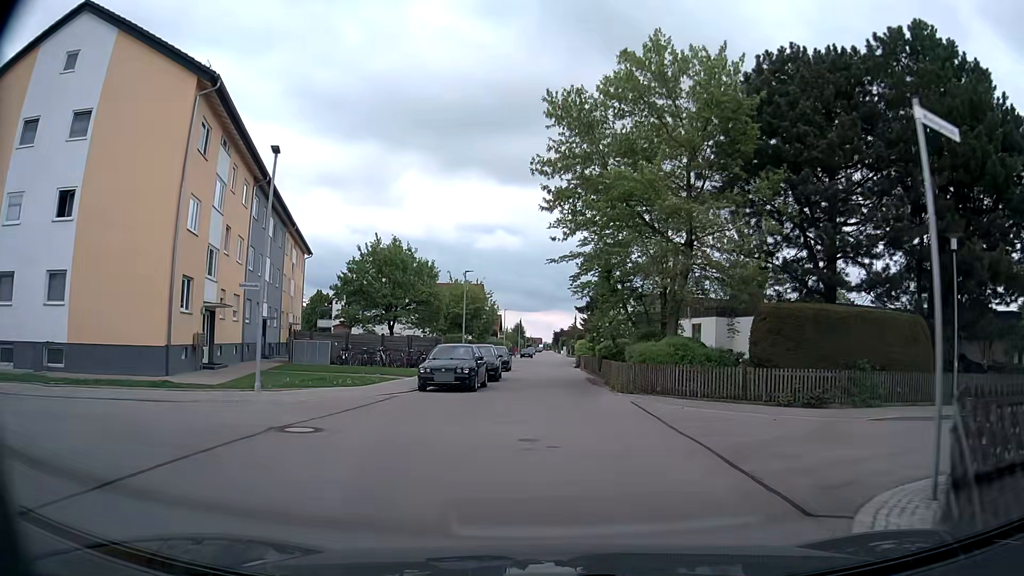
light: Day
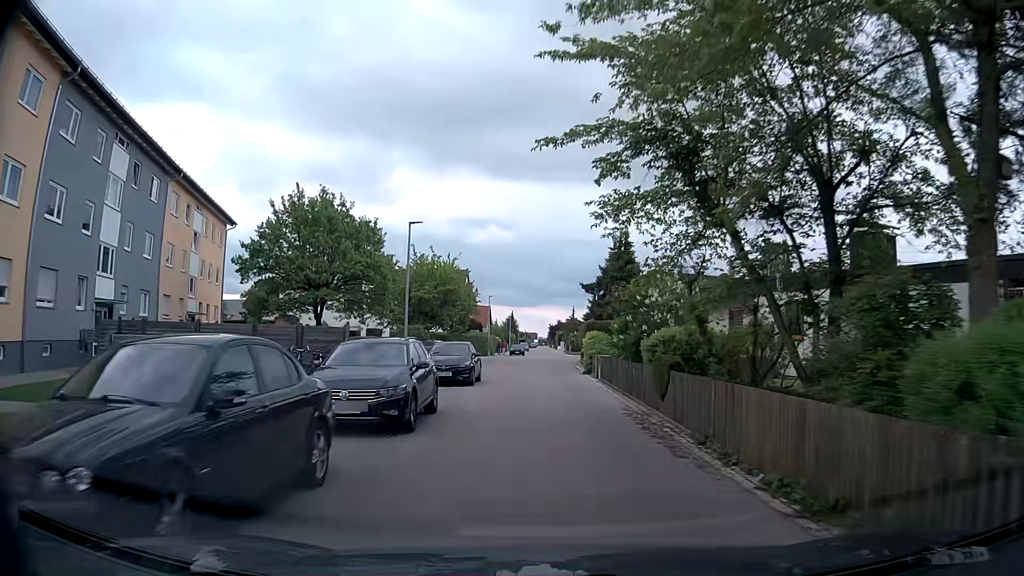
(+0.2, +16.9) m; 0°
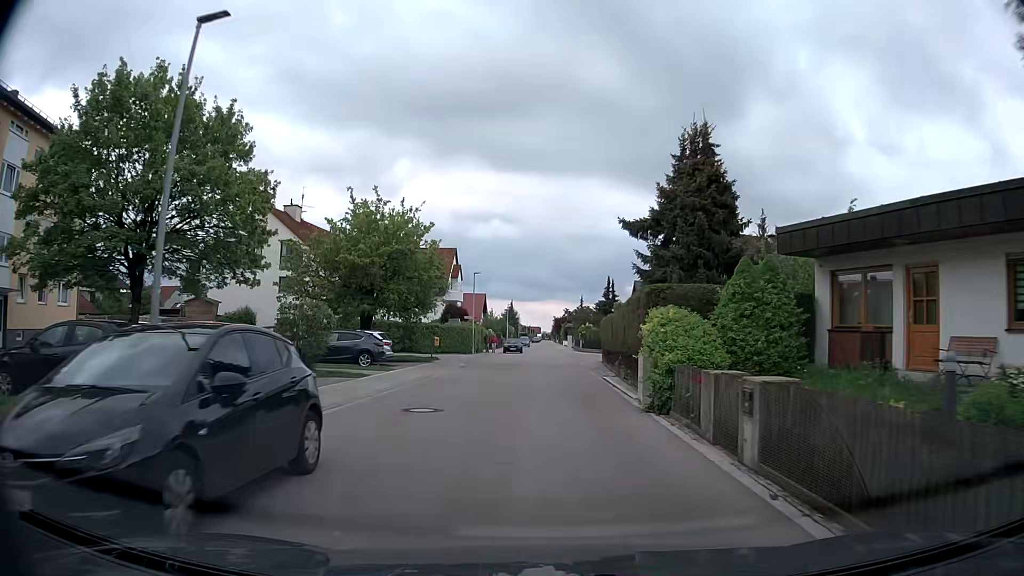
(0.0, +18.6) m; 0°
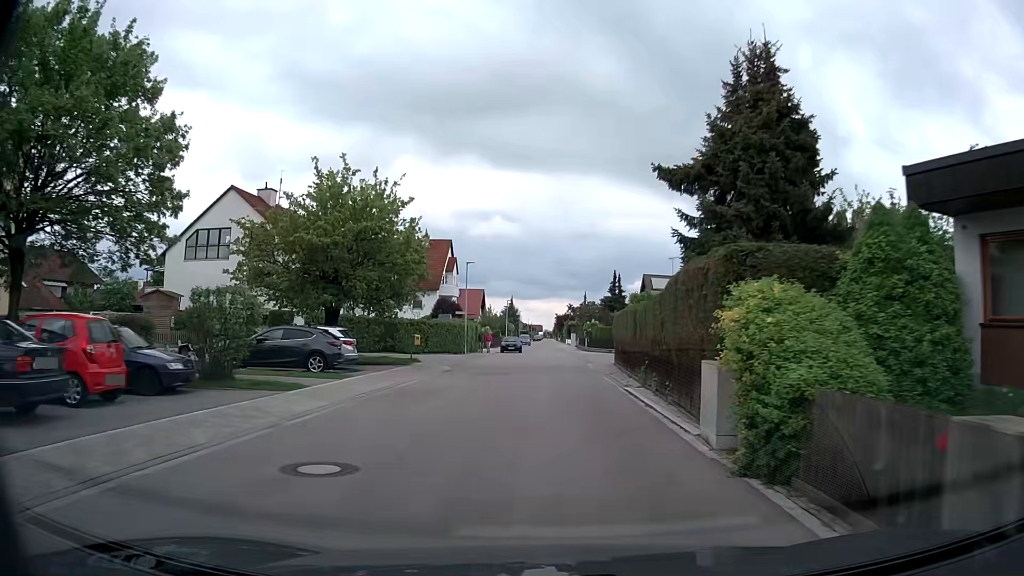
(0.0, +6.0) m; 0°
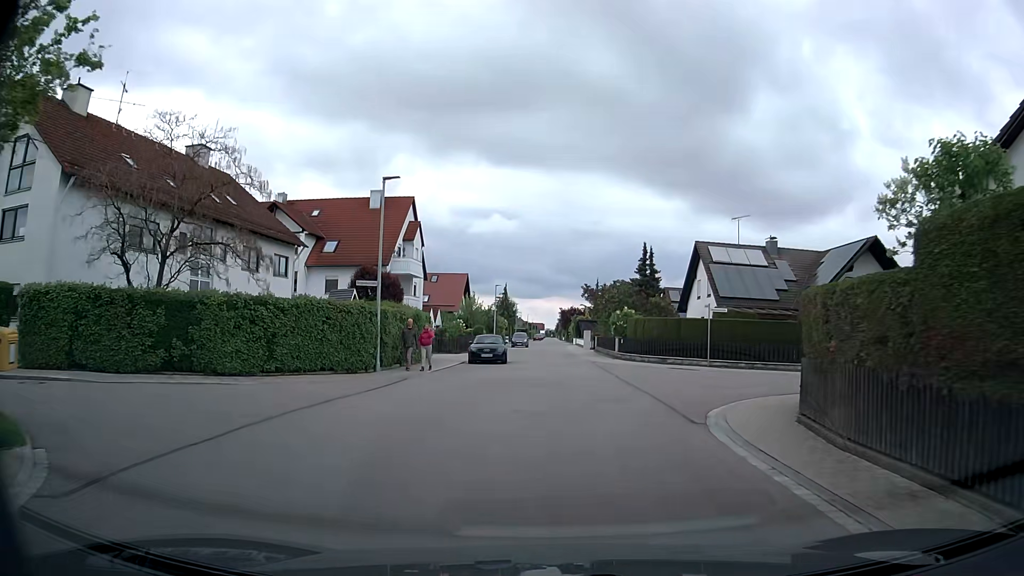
(-0.1, +24.6) m; -1°
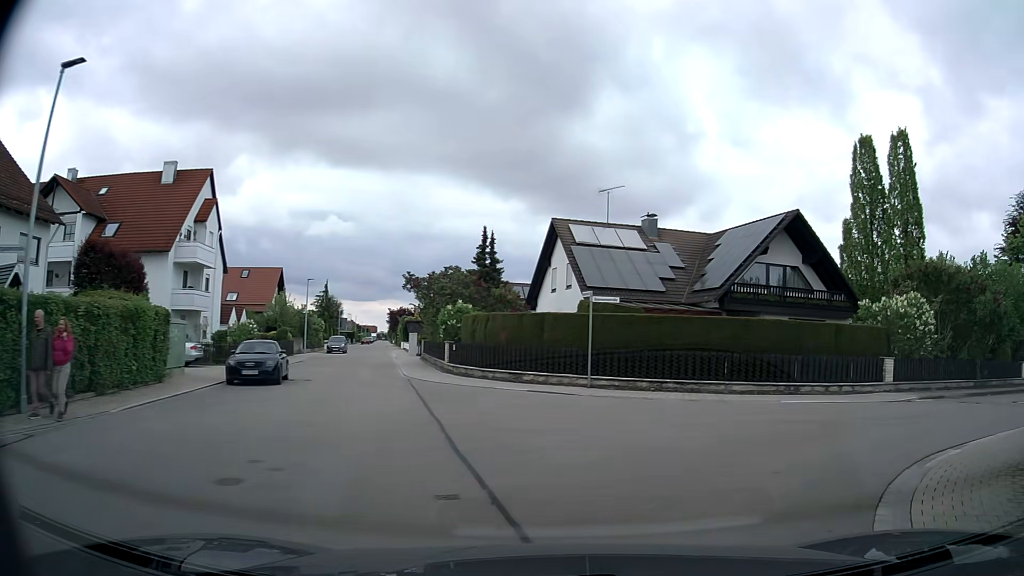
(+0.9, +10.7) m; +14°
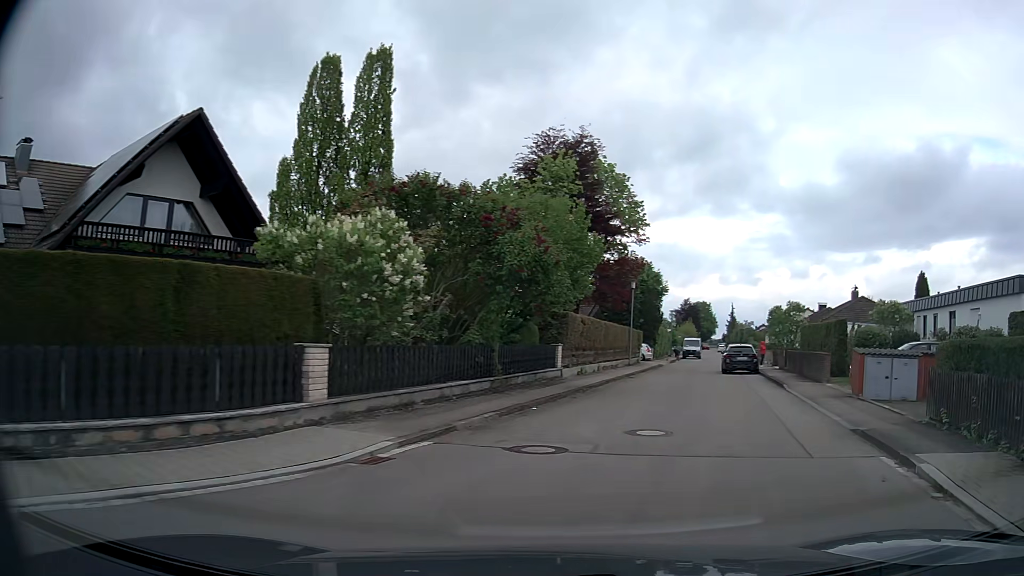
(+5.3, +11.9) m; +47°
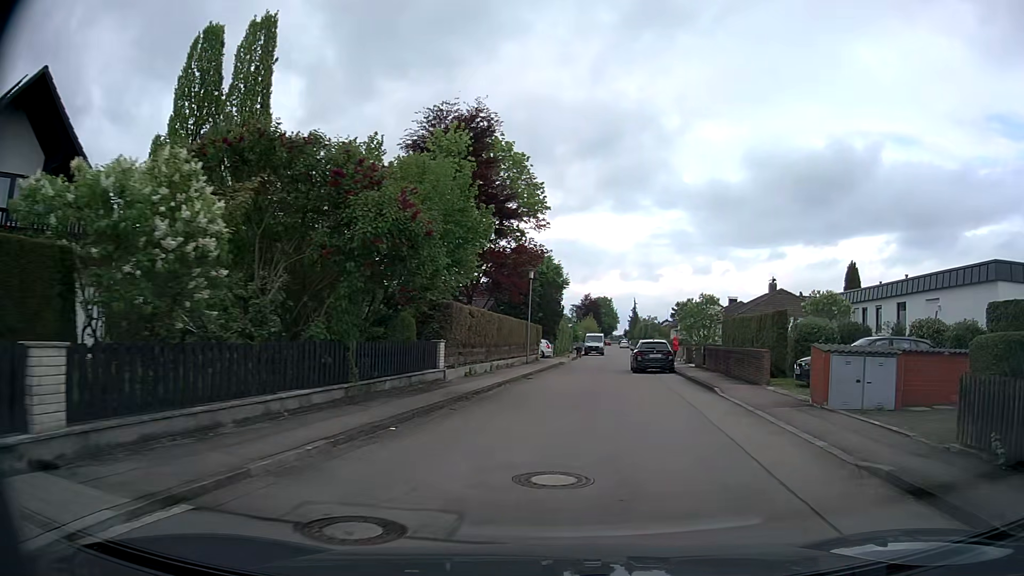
(+0.3, +4.0) m; +8°
(0, +10) (+1, +20) (+1, +30) (+3, +40) (+5, +50) (+7, +60) (+8, +69) (+9, +79) (+10, +89) (+11, +99) m
